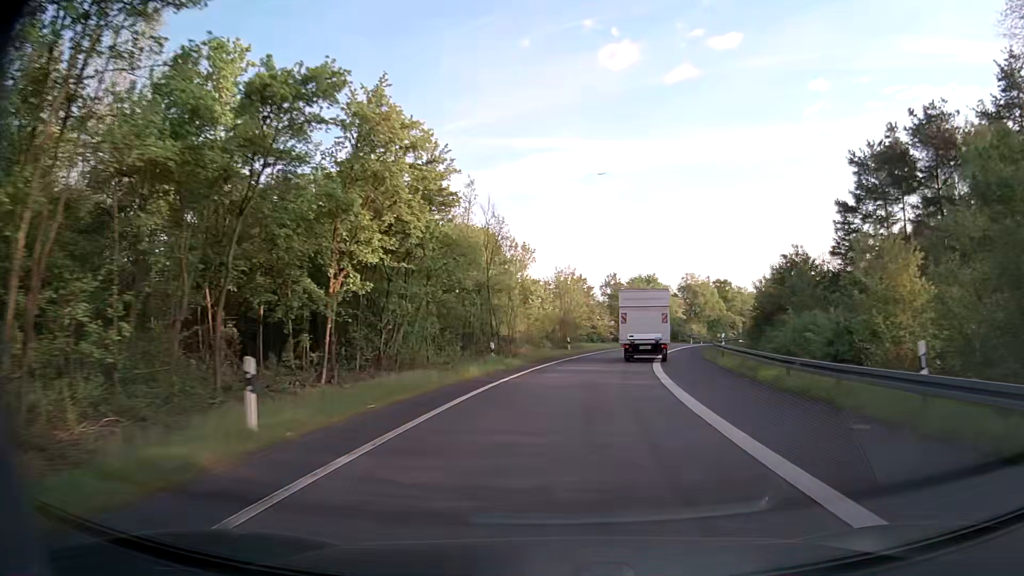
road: motorway_link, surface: asphalt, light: Day
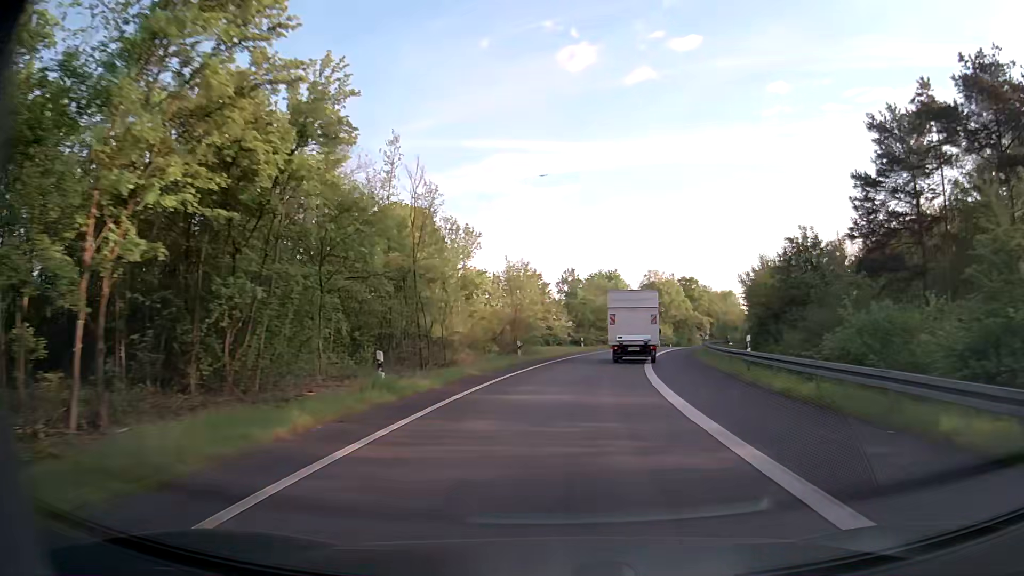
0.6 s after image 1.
(+0.4, +11.5) m; +4°
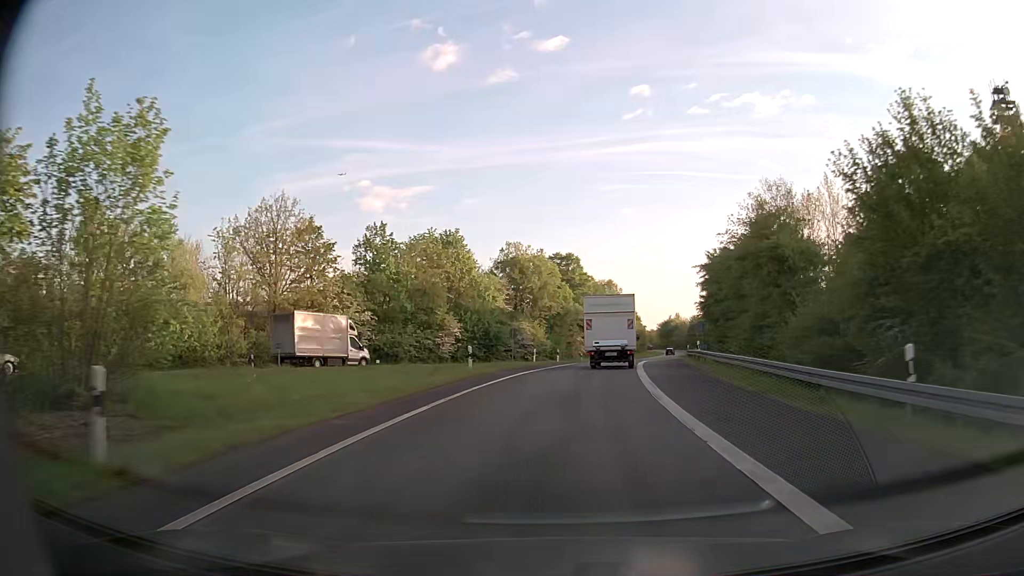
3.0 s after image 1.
(+4.9, +46.1) m; +12°
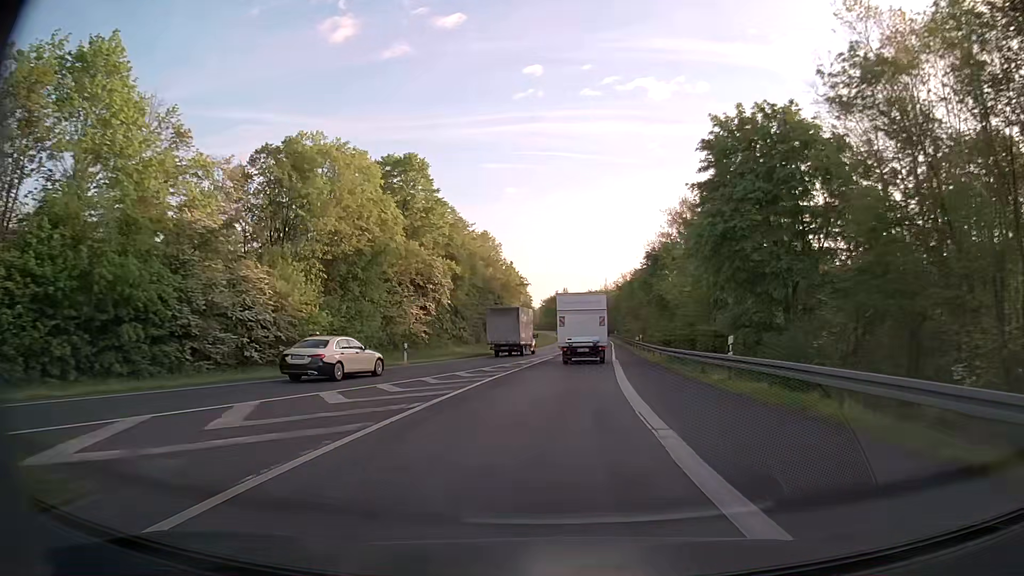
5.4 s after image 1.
(+4.6, +47.0) m; +11°
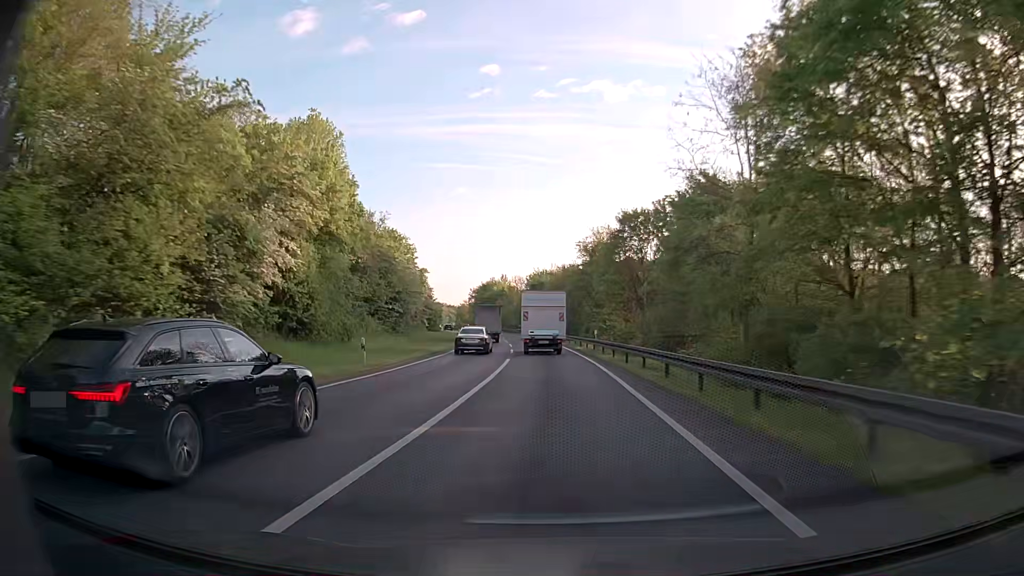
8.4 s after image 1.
(+3.8, +60.6) m; +5°
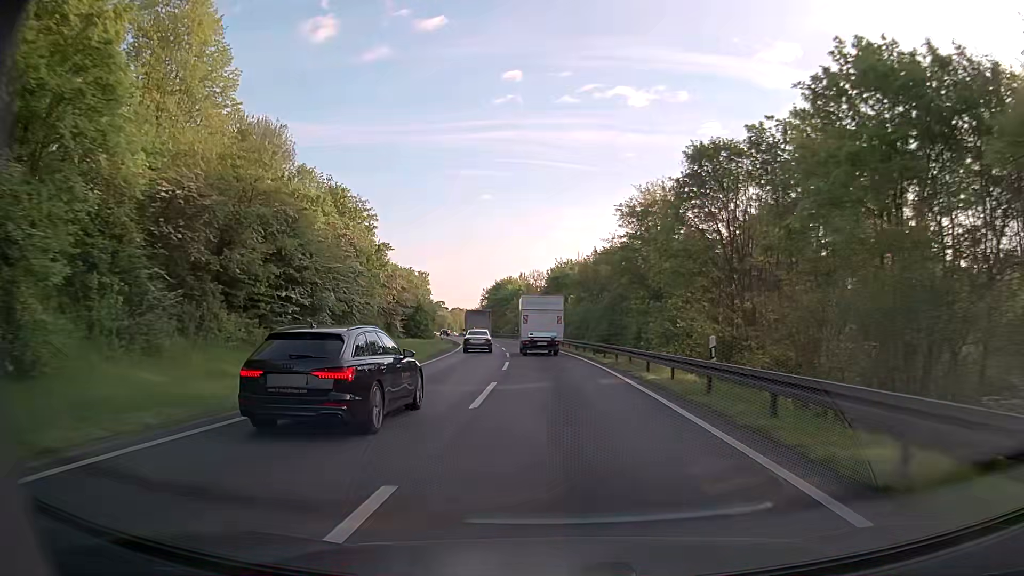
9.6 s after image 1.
(-0.4, +24.8) m; -2°
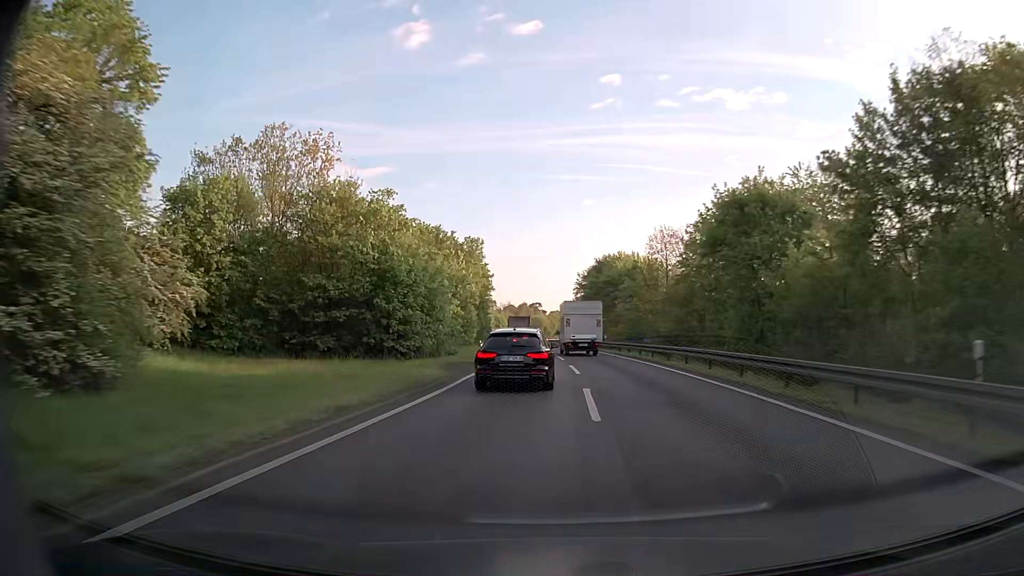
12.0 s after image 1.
(-3.6, +49.8) m; -9°
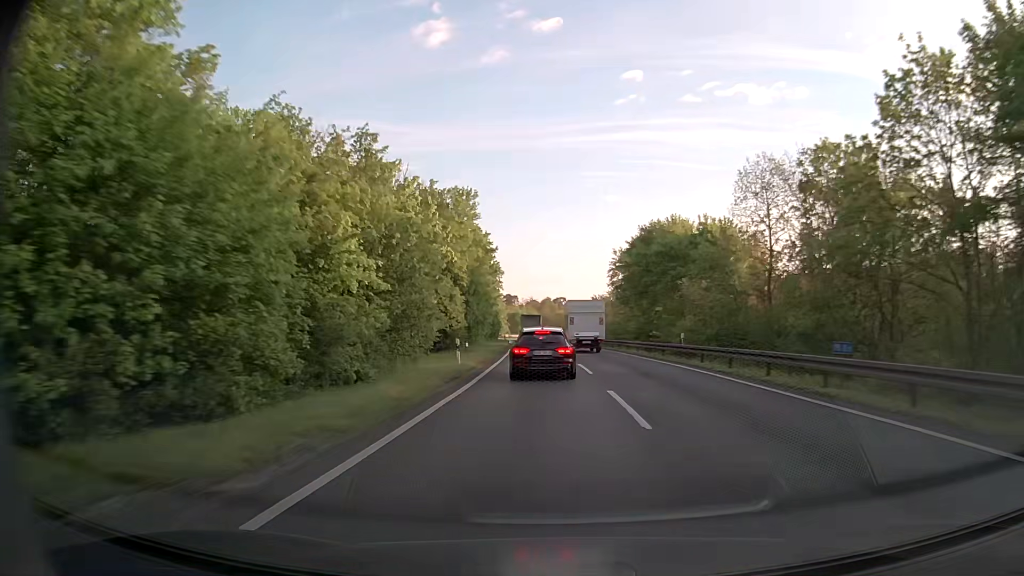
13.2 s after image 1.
(-0.4, +25.1) m; -2°
(0, +10) (0, +20) (-1, +30) (-1, +40) (-2, +50) (-2, +60) (-3, +70) (-3, +80) (-3, +90) (-3, +100) m
